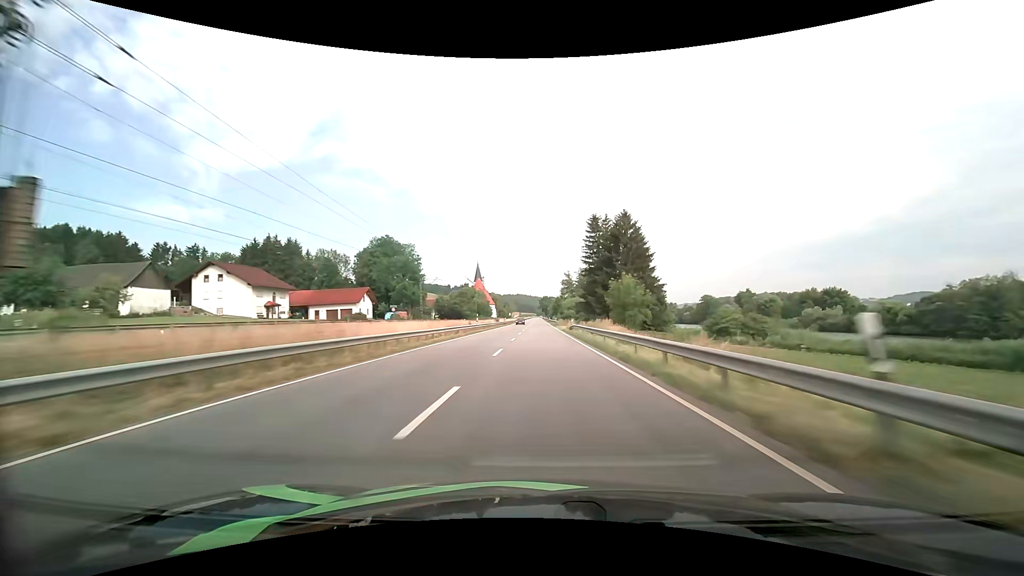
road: primary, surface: asphalt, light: Day
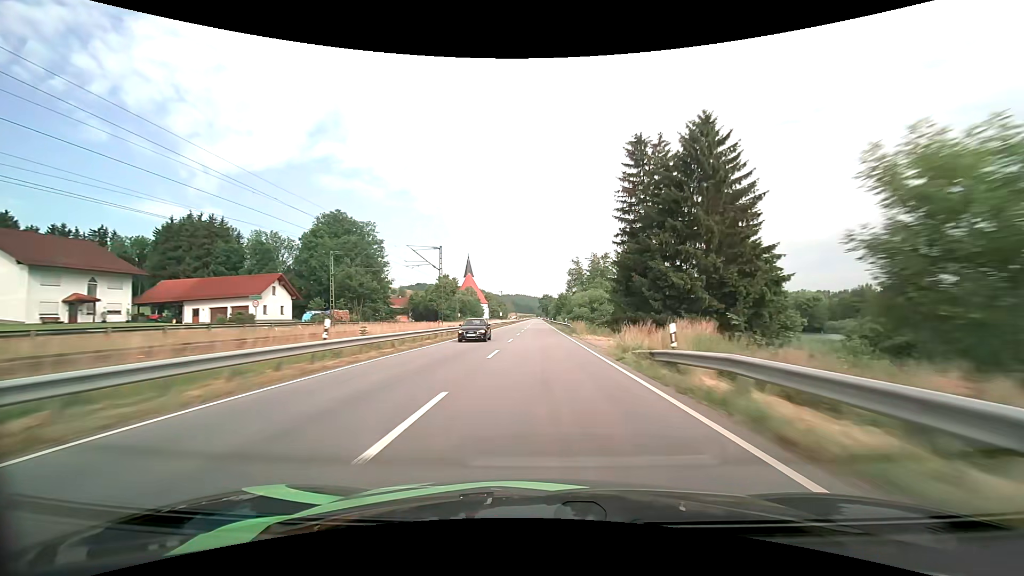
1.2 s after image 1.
(+0.1, +36.9) m; 0°
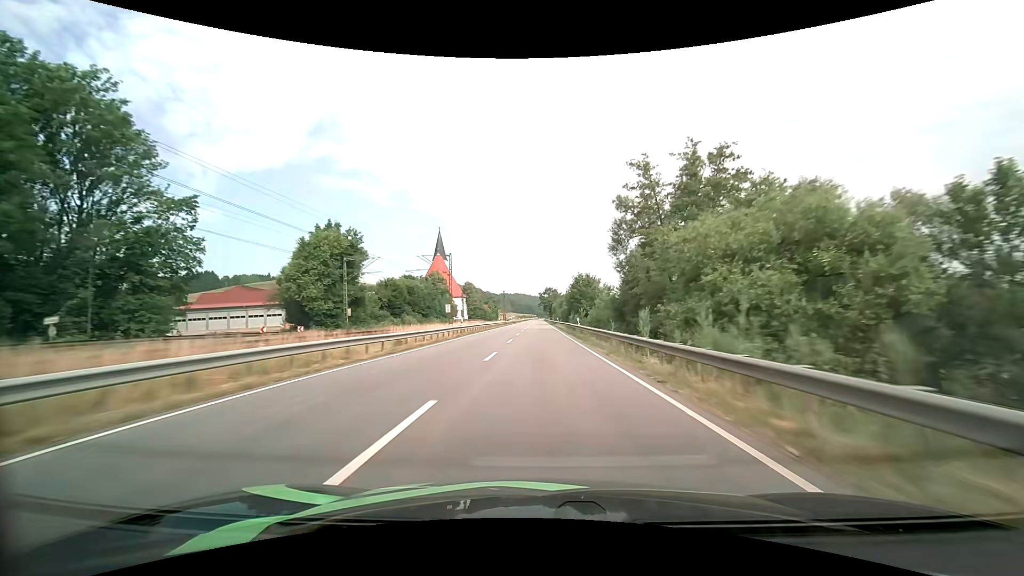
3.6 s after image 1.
(-0.1, +73.5) m; 0°
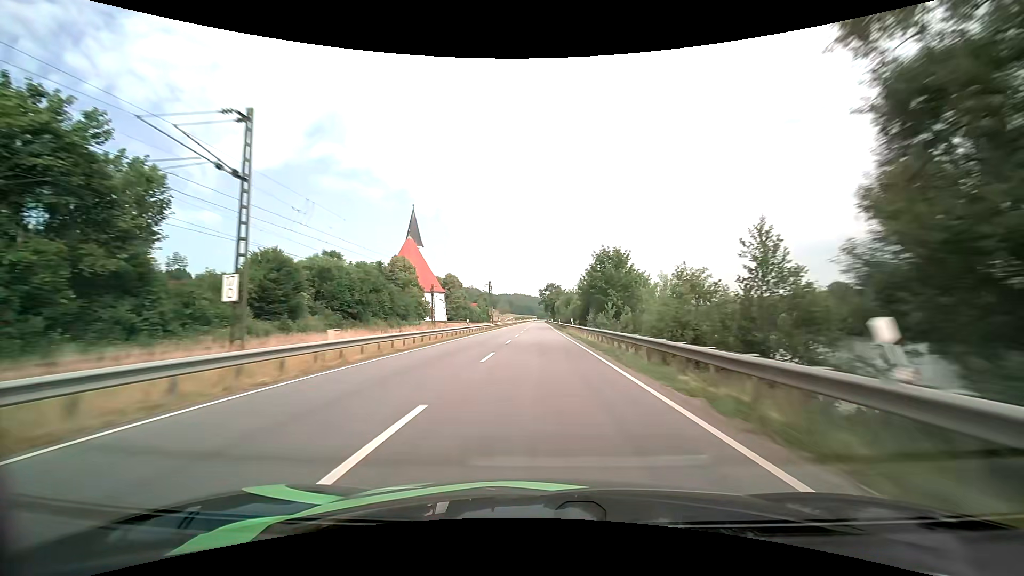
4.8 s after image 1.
(0.0, +36.6) m; 0°
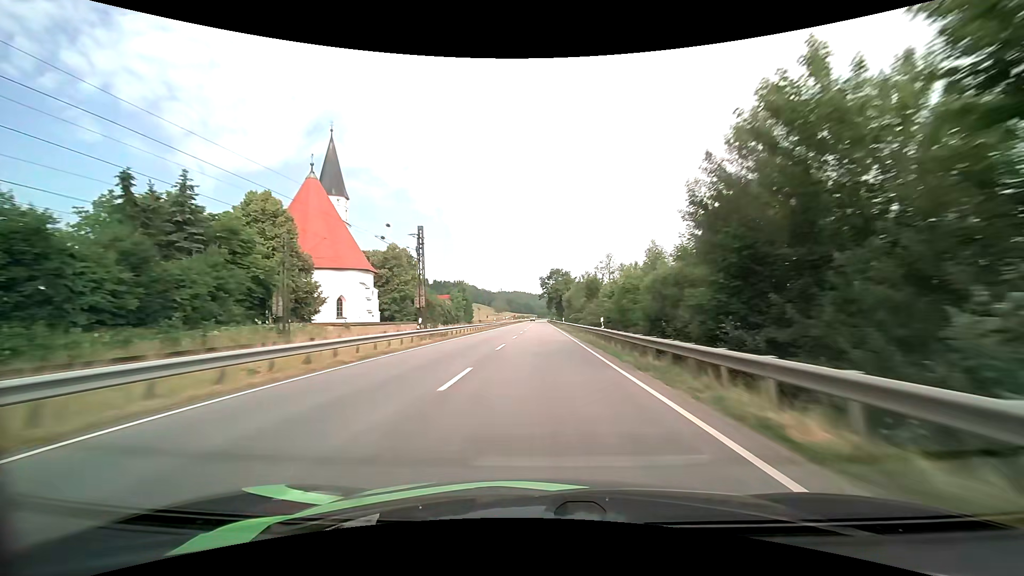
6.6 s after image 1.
(-0.1, +54.8) m; 0°
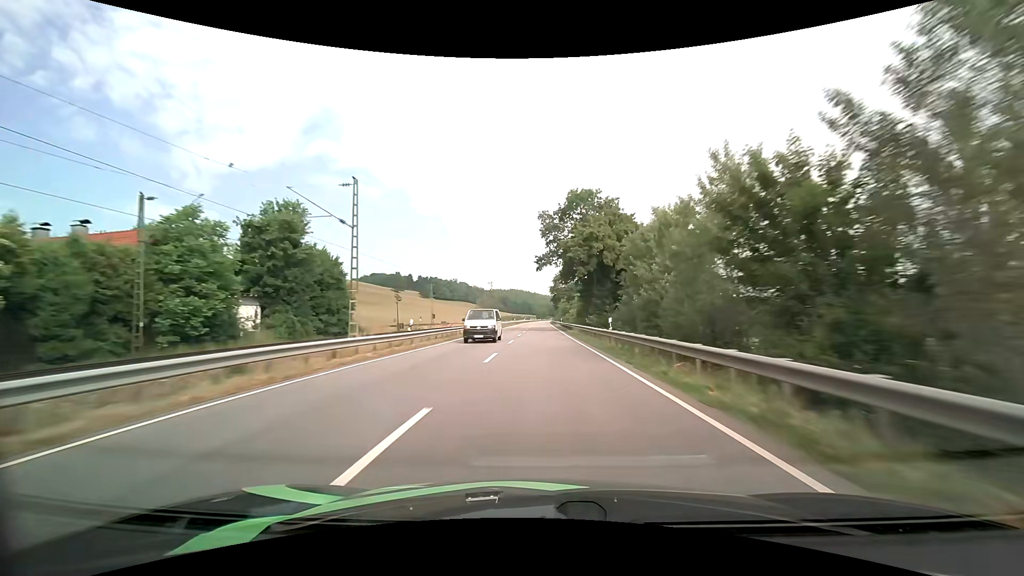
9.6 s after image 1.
(+0.1, +90.7) m; 0°
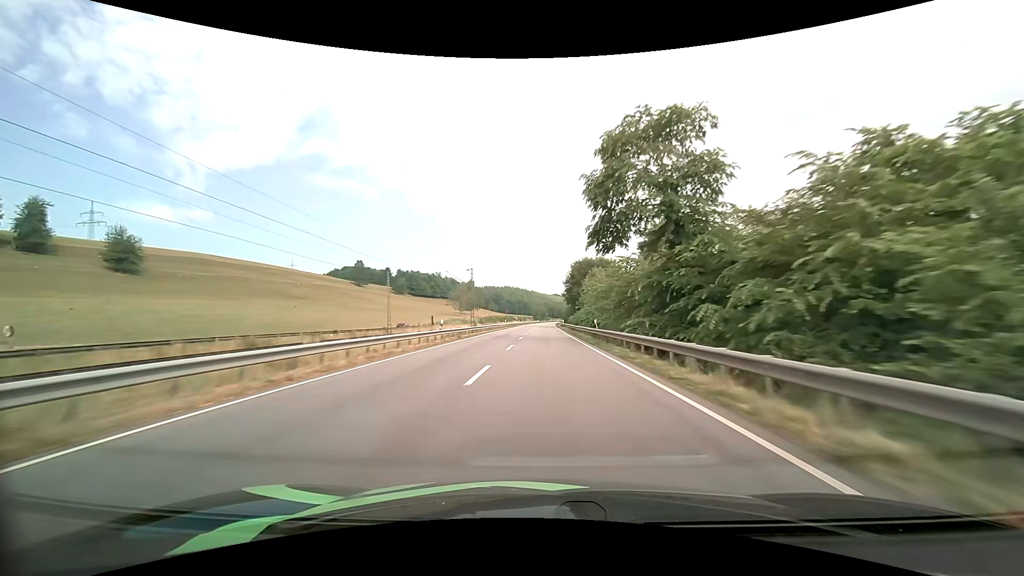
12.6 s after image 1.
(0.0, +89.5) m; 0°
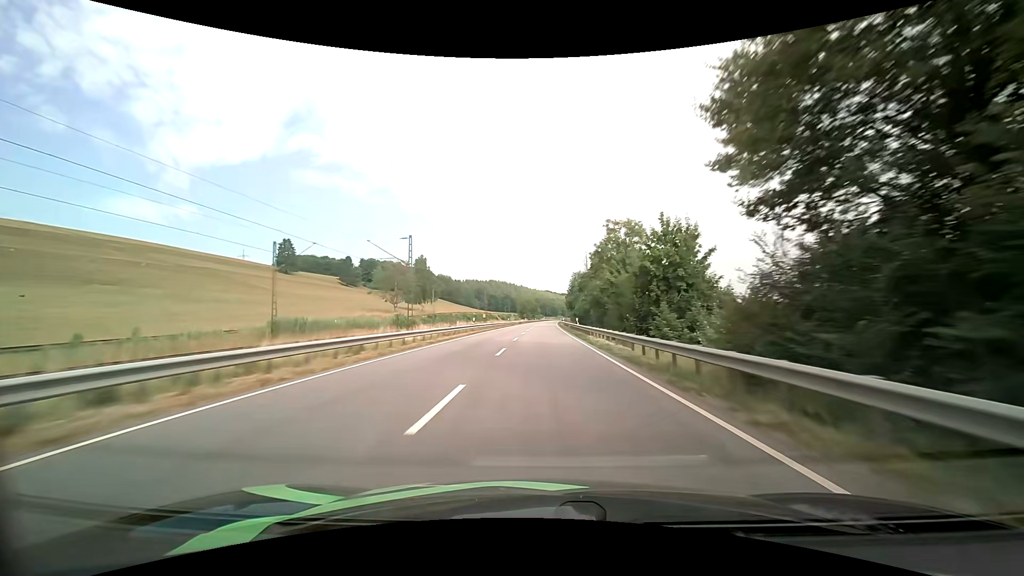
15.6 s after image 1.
(+0.7, +89.1) m; +1°
(0, +10) (0, +20) (0, +30) (0, +40) (0, +50) (0, +60) (0, +70) (0, +80) (+1, +90) (+1, +100) m
